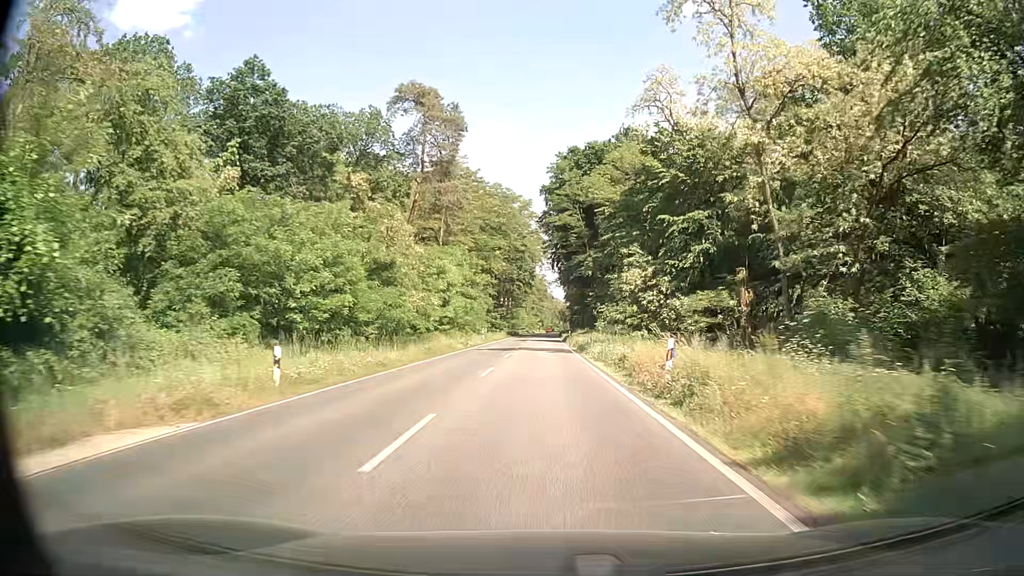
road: primary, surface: asphalt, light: Day
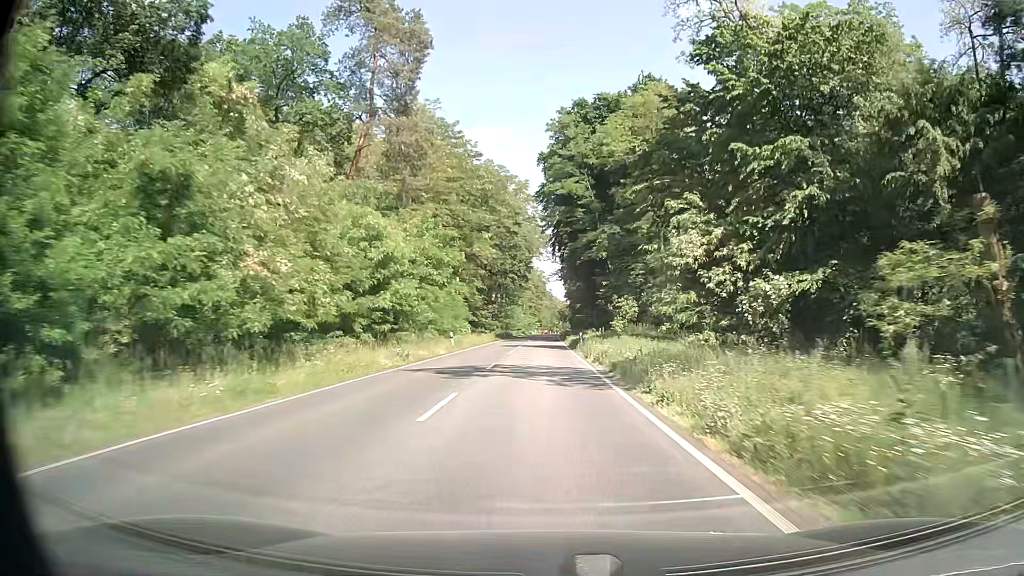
(-0.1, +20.9) m; -1°
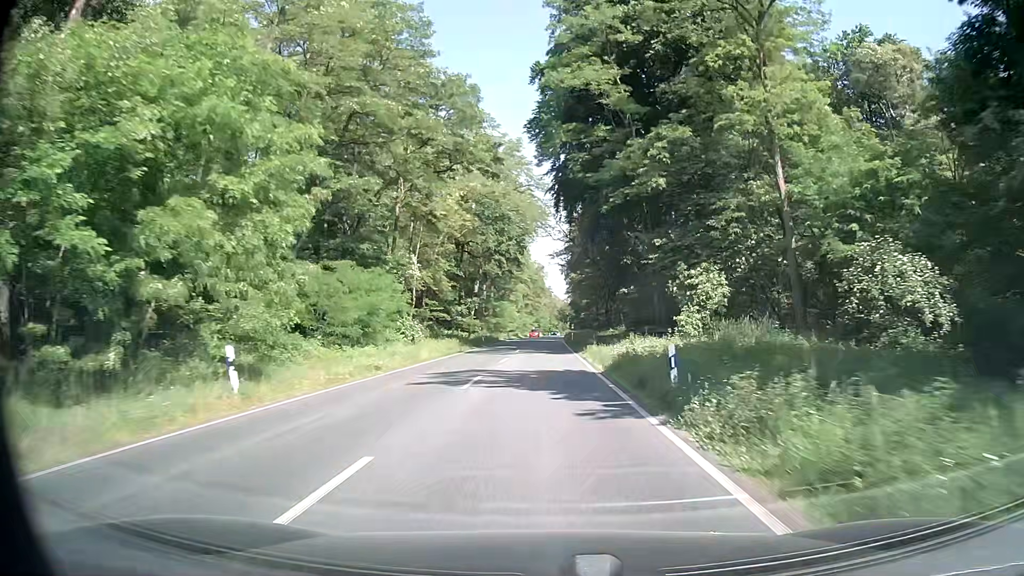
(+0.2, +31.1) m; +1°
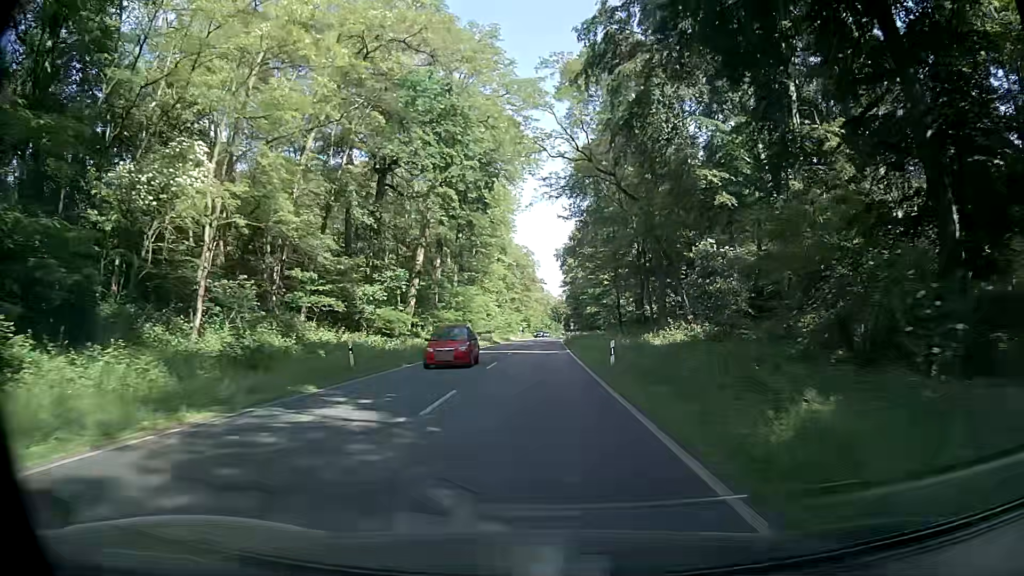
(+0.1, +41.0) m; +1°
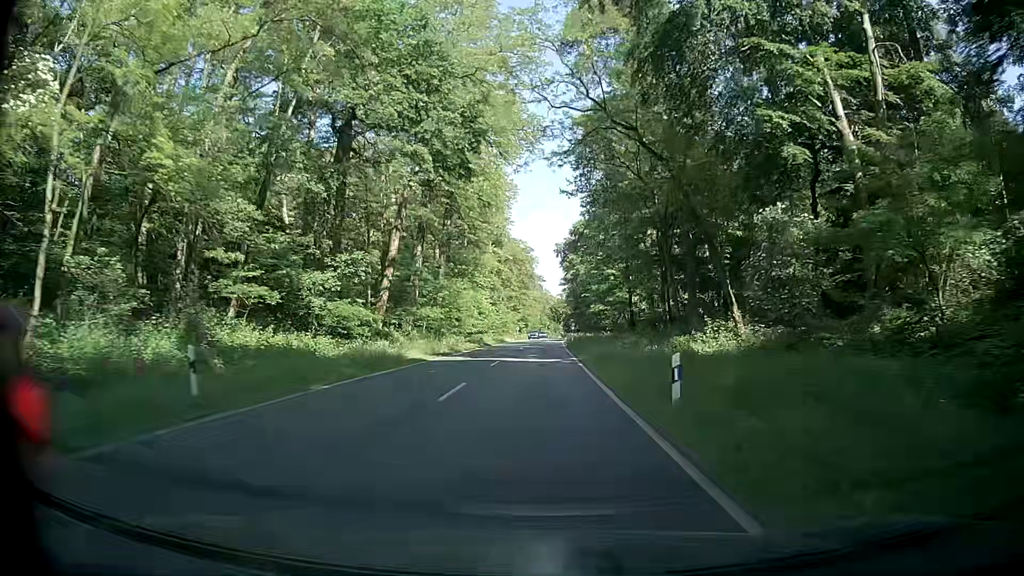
(-0.1, +10.2) m; 0°
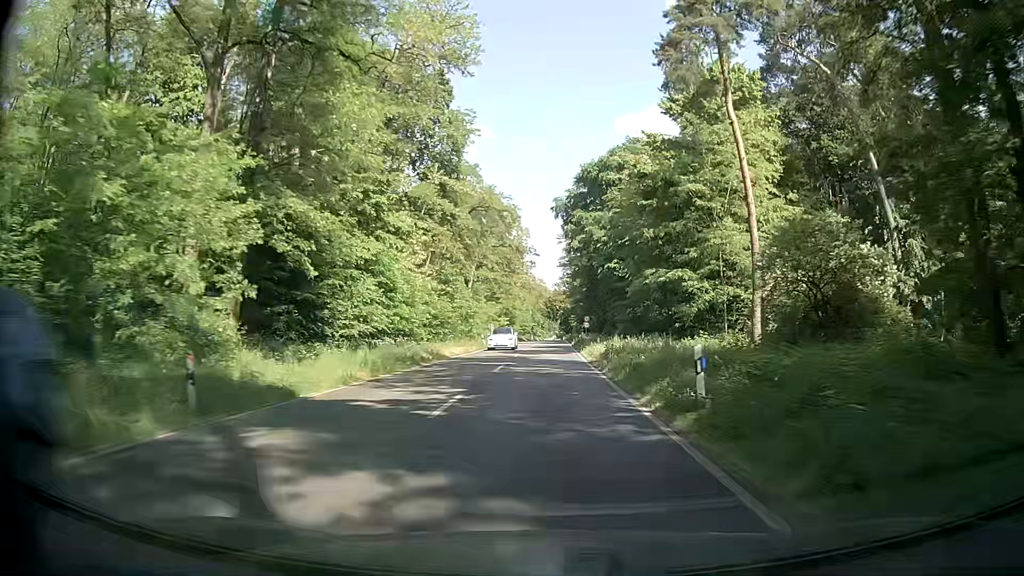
(+0.1, +51.1) m; +1°
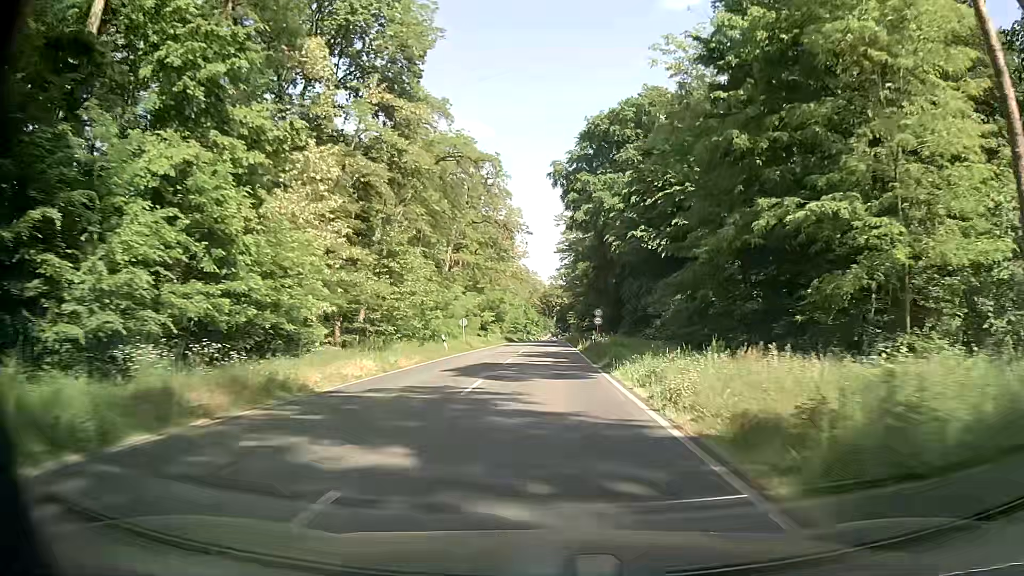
(-0.2, +20.9) m; 0°
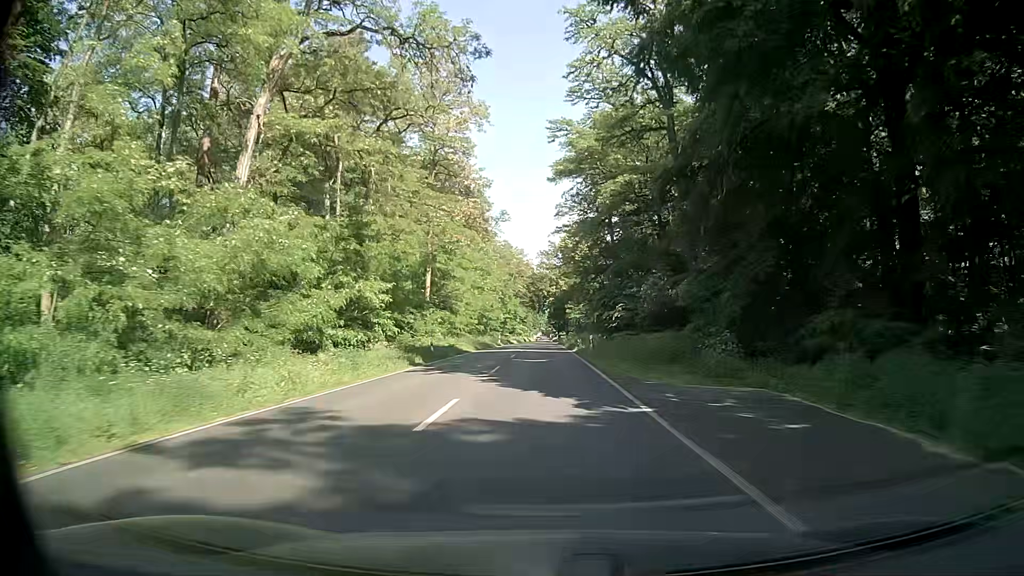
(+0.5, +53.5) m; +1°
(0, +10) (0, +20) (0, +30) (0, +40) (0, +50) (0, +60) (0, +70) (0, +80) (0, +90) (0, +100) m
